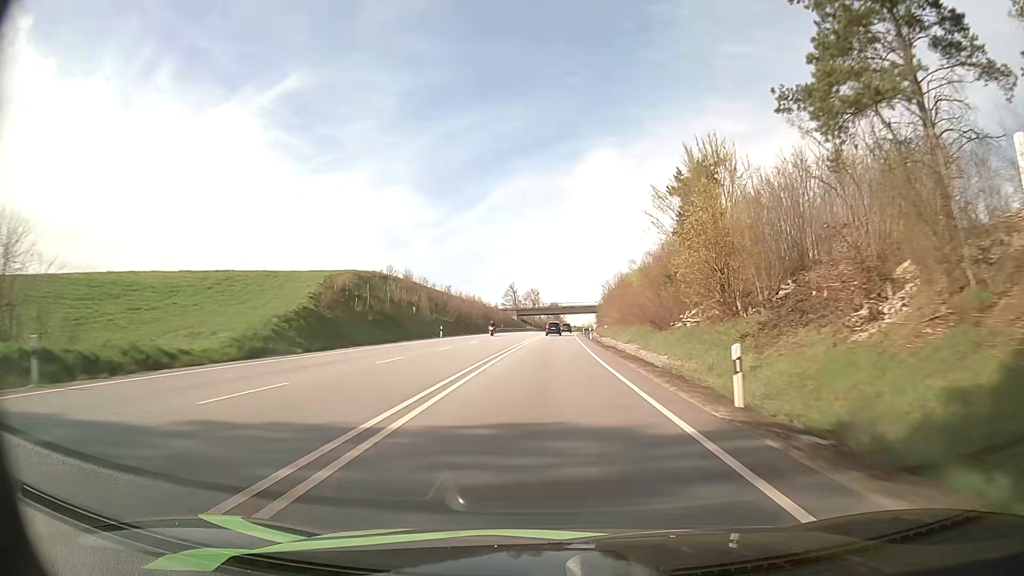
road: primary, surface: asphalt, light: Day
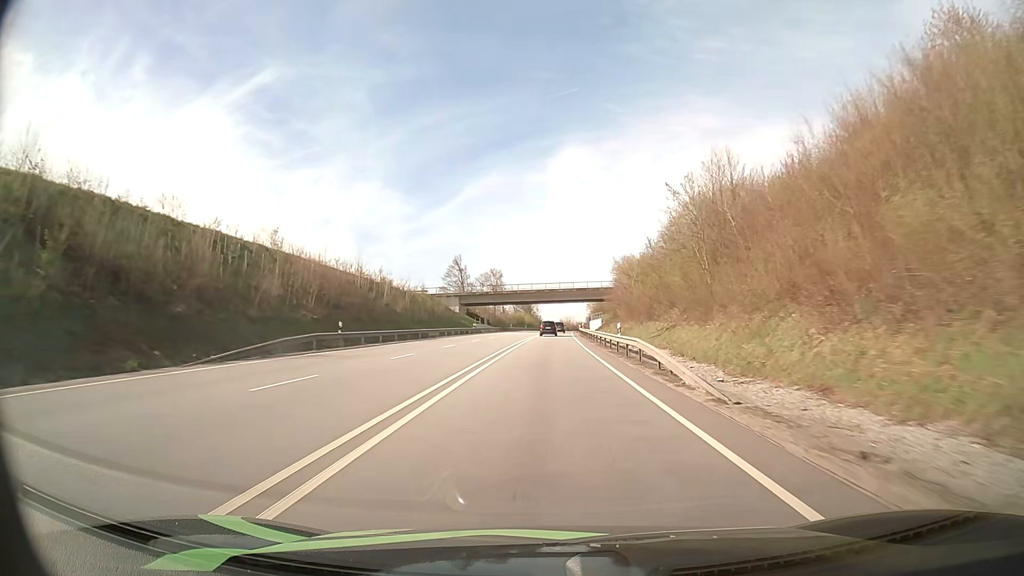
(+1.4, +81.0) m; +2°
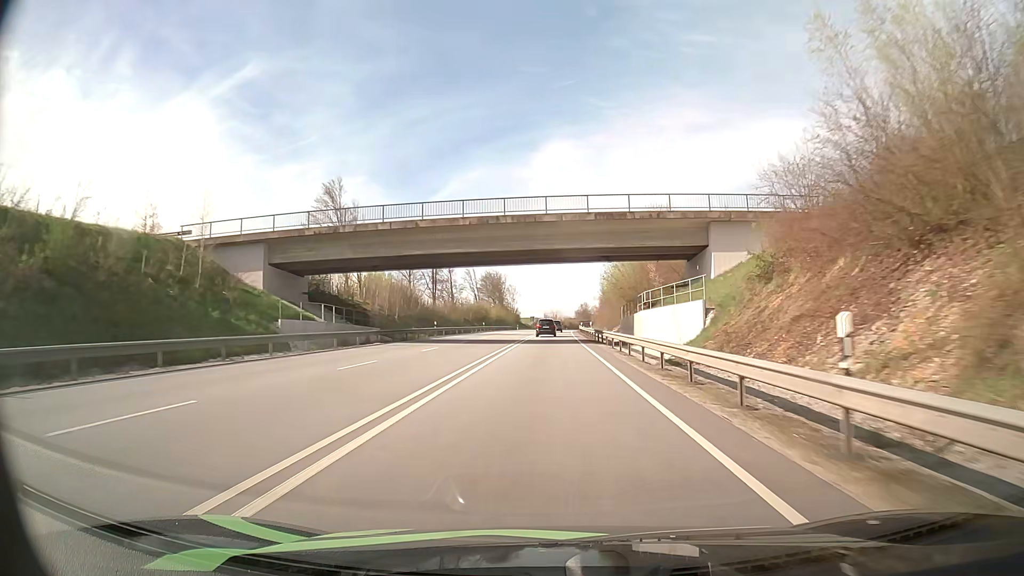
(+1.3, +77.0) m; +1°
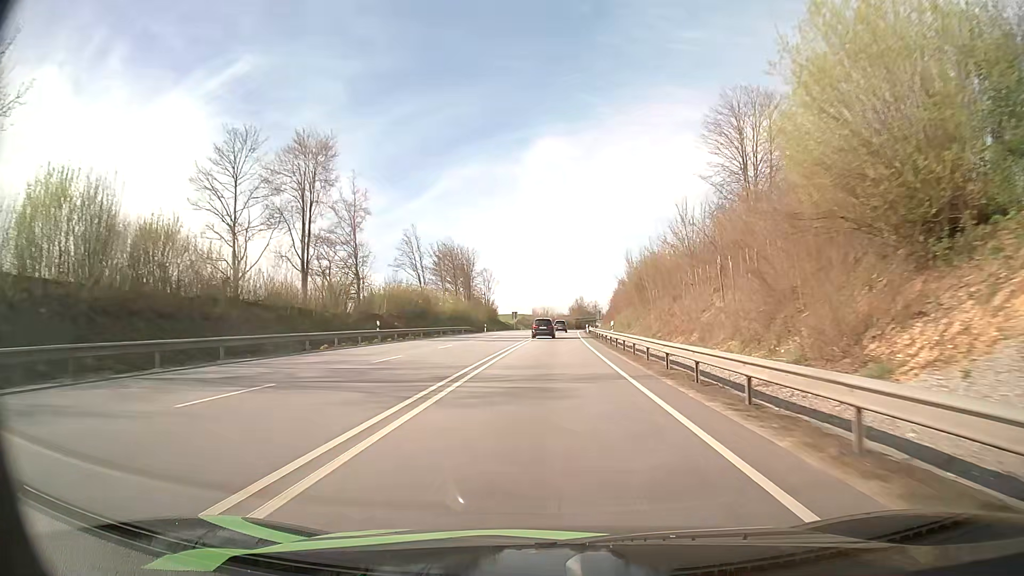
(+0.7, +56.0) m; +1°
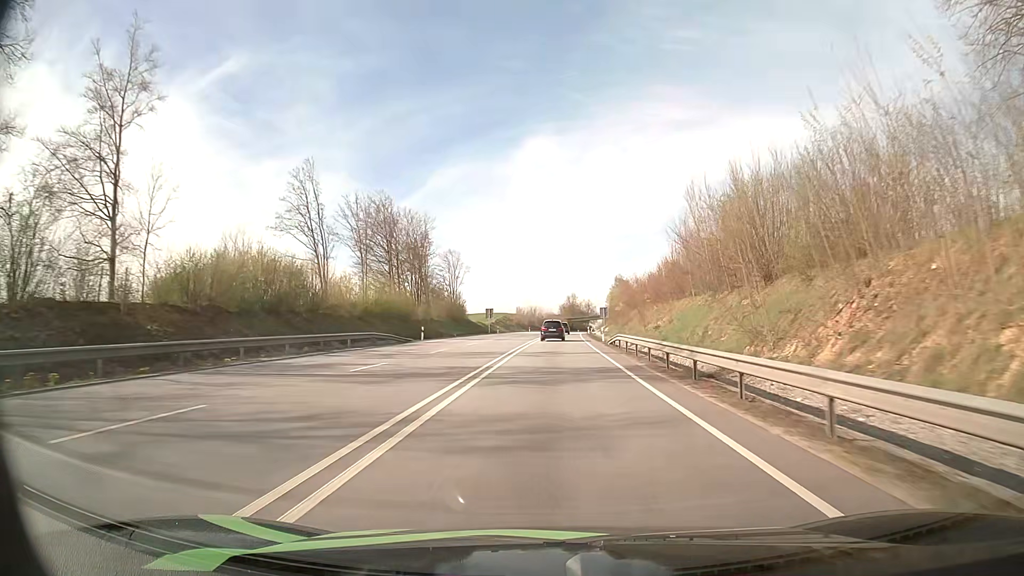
(+0.1, +39.0) m; +1°
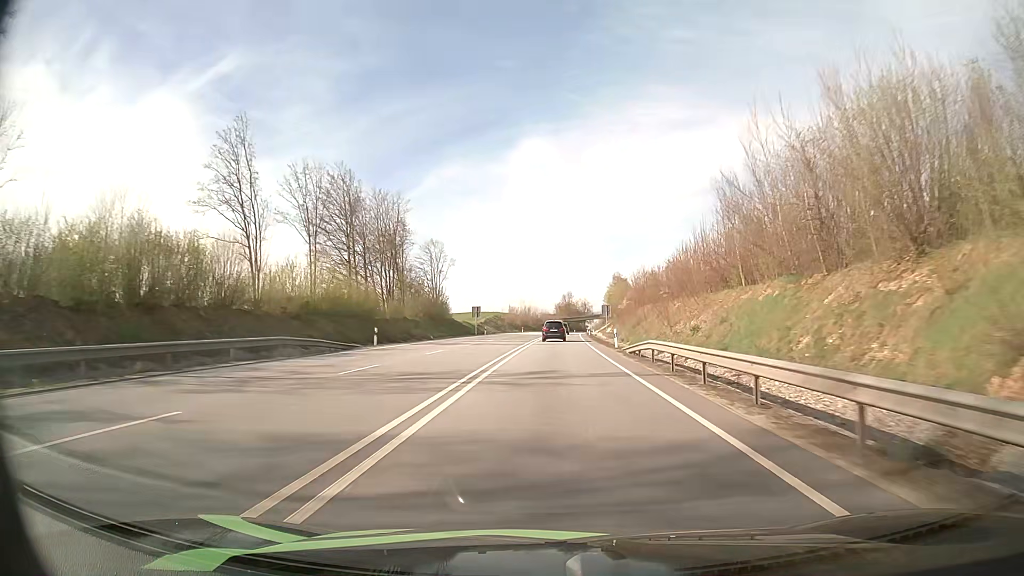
(+0.1, +12.8) m; 0°
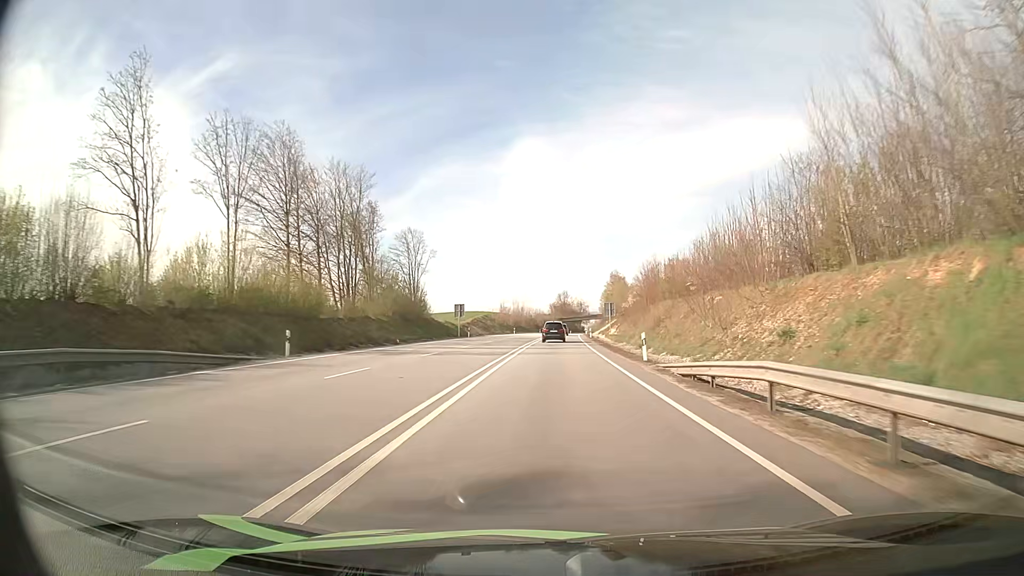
(0.0, +12.8) m; 0°
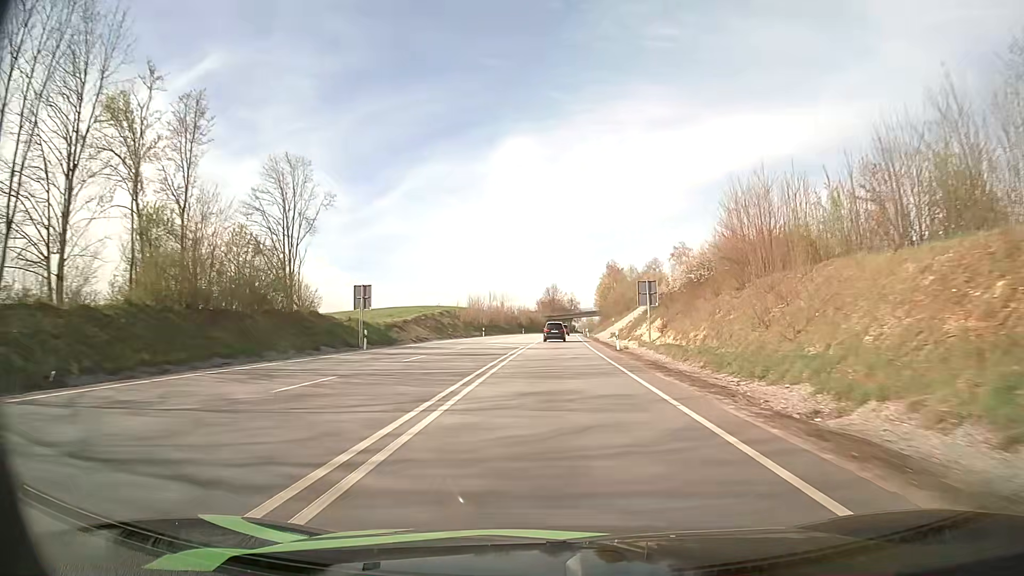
(+0.4, +39.1) m; +1°
(0, +10) (0, +20) (0, +30) (0, +40) (+1, +50) (+1, +60) (+1, +70) (+2, +80) (+2, +90) (+2, +100) m
